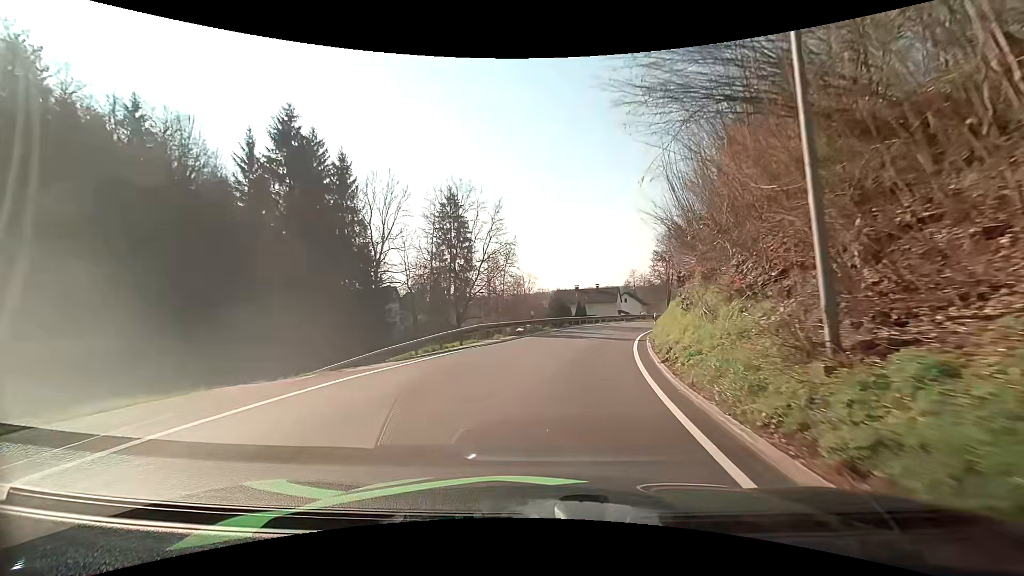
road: secondary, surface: asphalt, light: Day
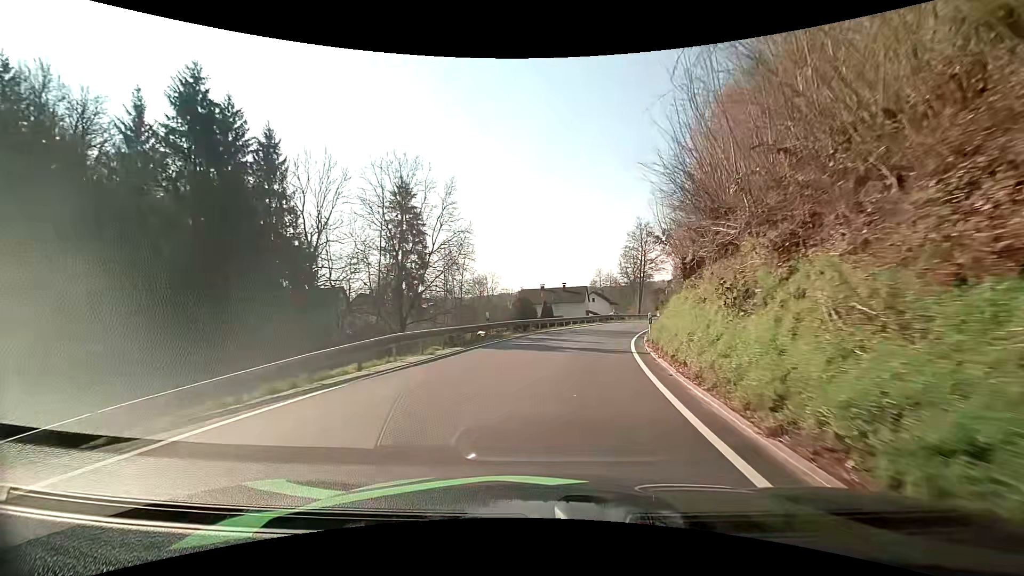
(+0.3, +7.7) m; +4°
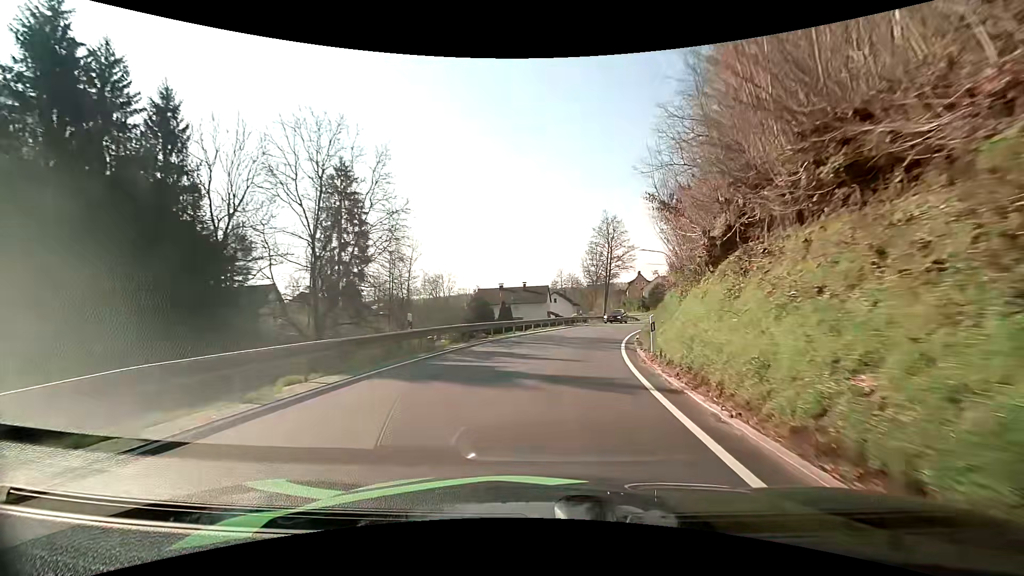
(+0.3, +7.7) m; +4°
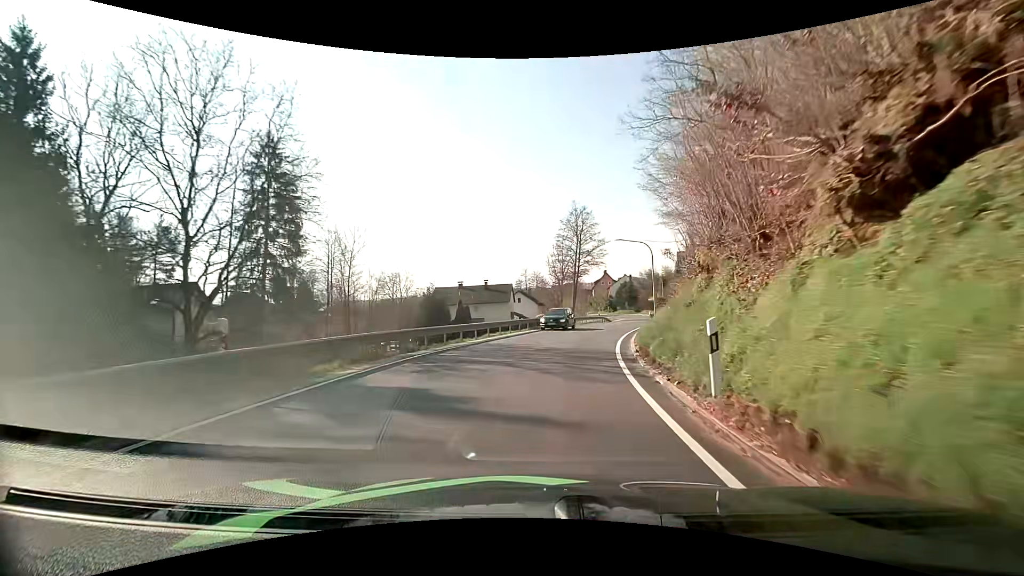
(+0.3, +7.7) m; +5°
